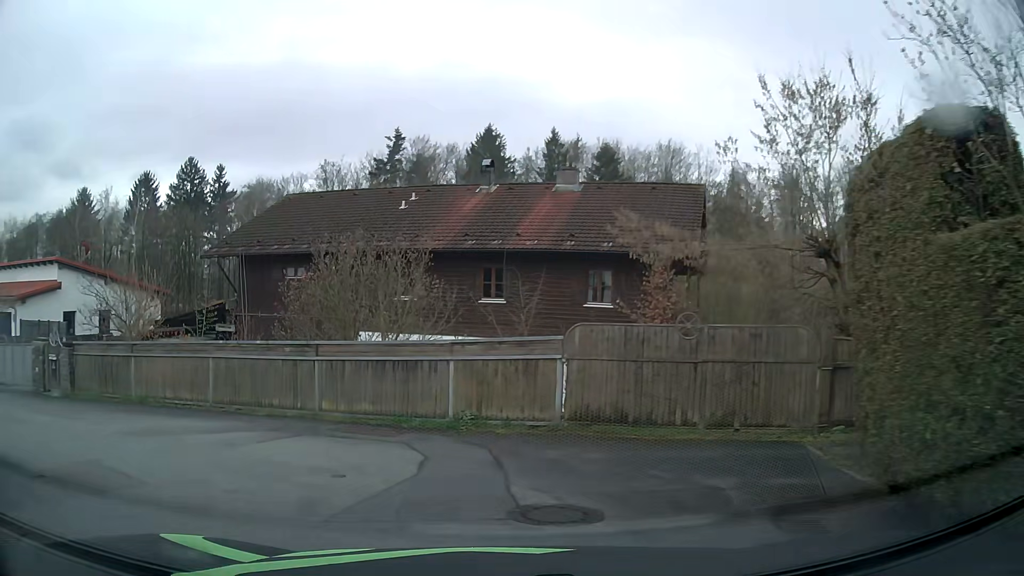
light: Day
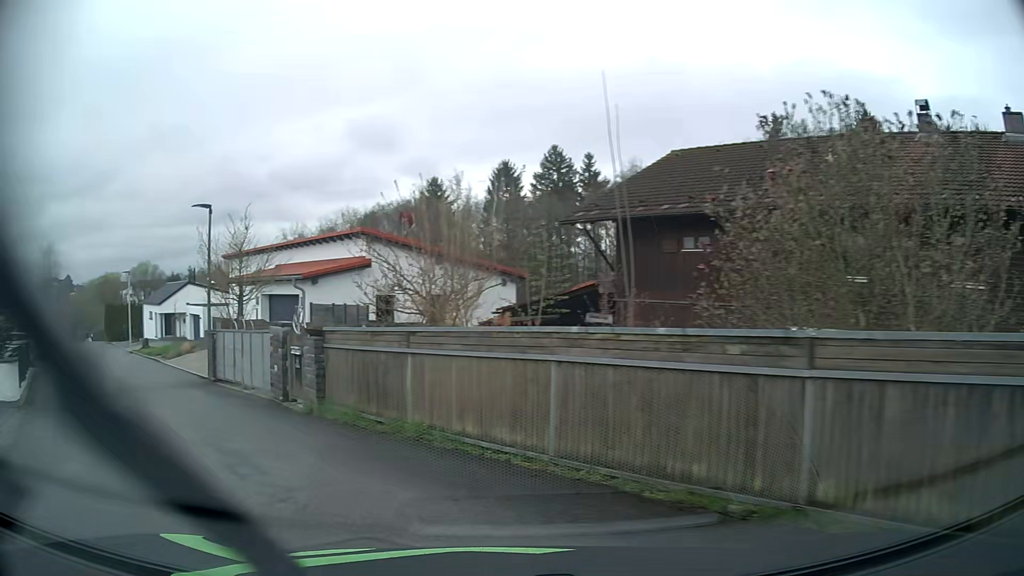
(-1.7, +7.4) m; -30°
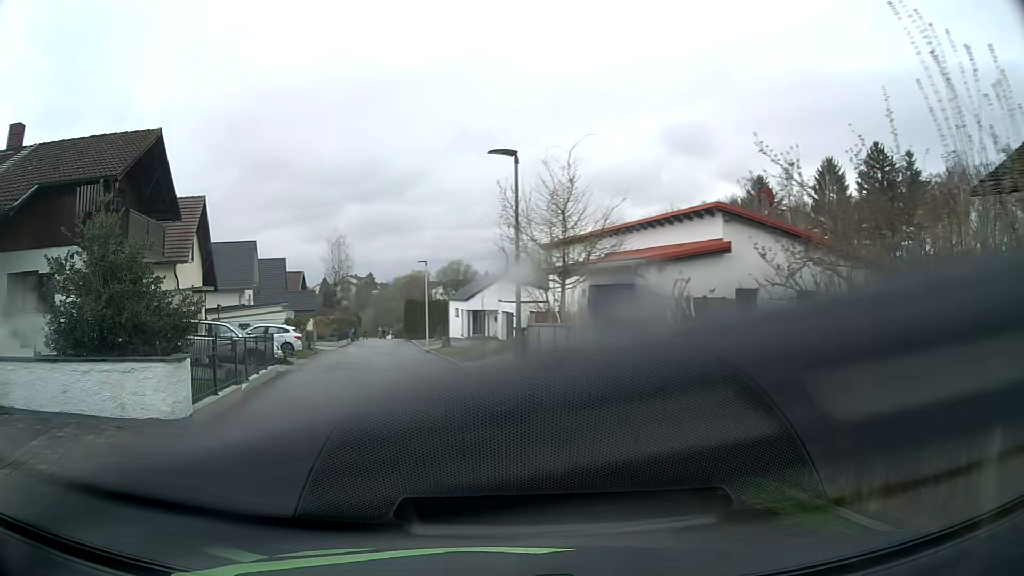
(-1.5, +5.8) m; -28°
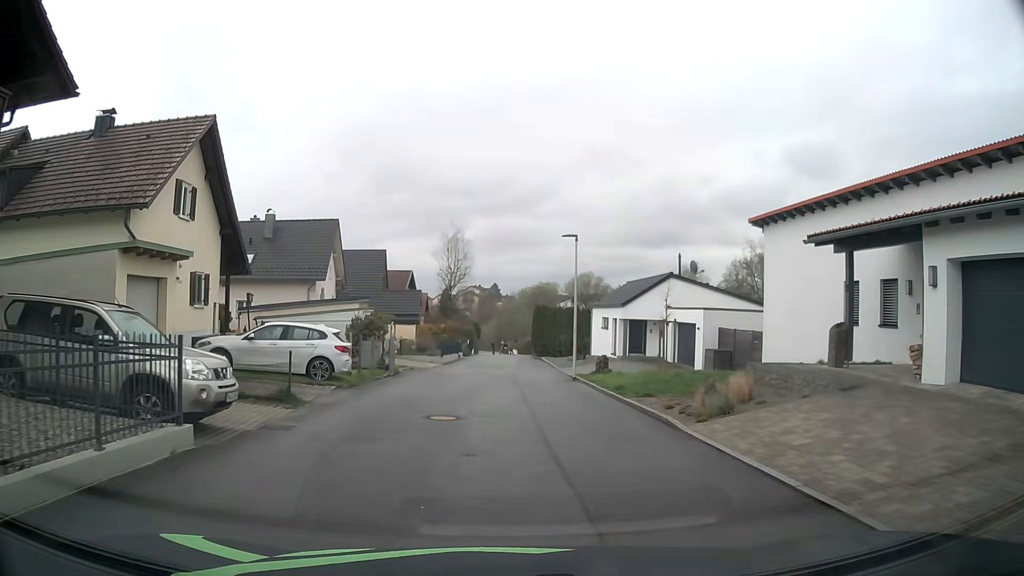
(-2.4, +14.9) m; -10°
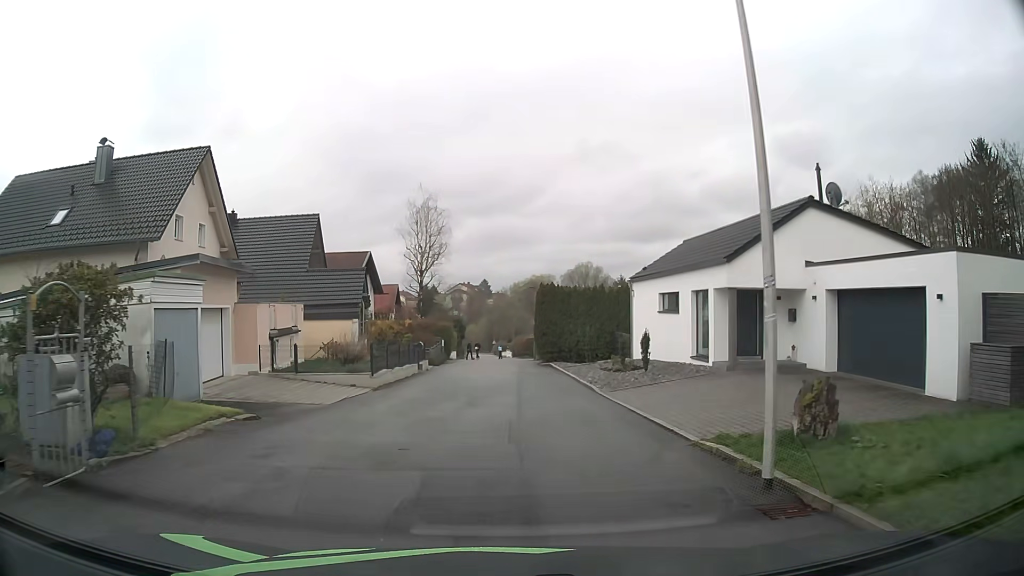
(-0.1, +19.4) m; -1°
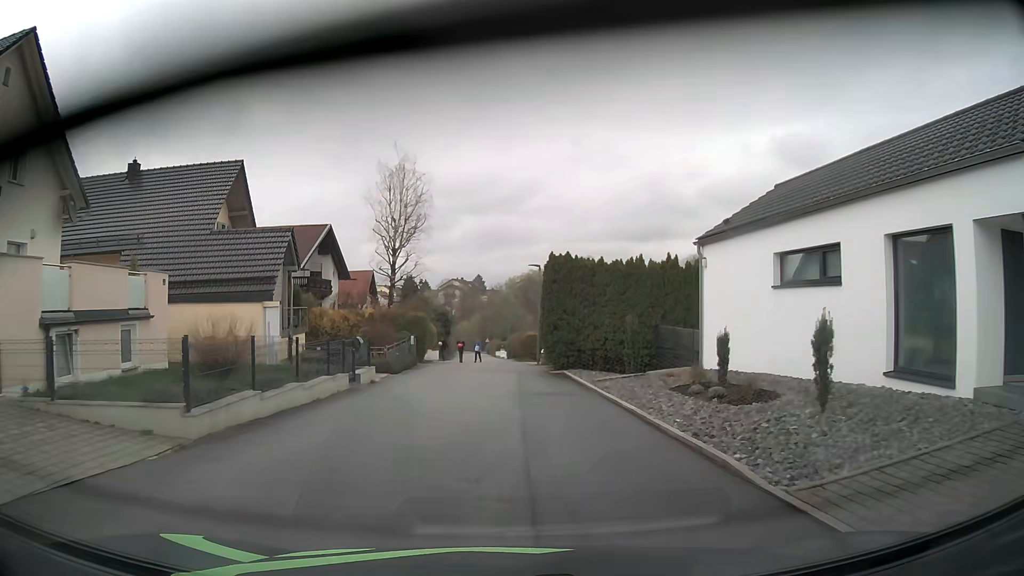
(+0.2, +12.4) m; +1°
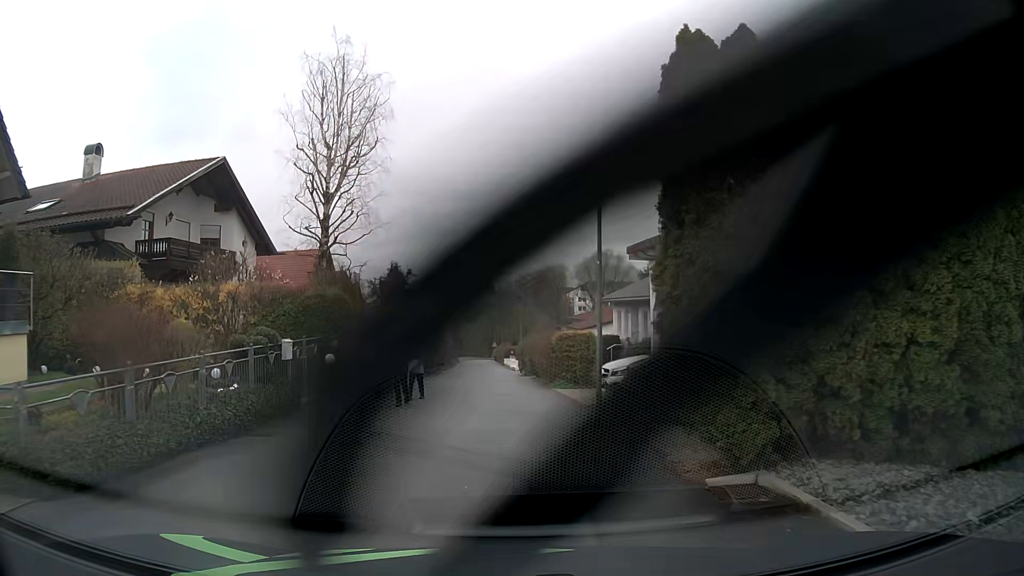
(+0.1, +19.7) m; 0°
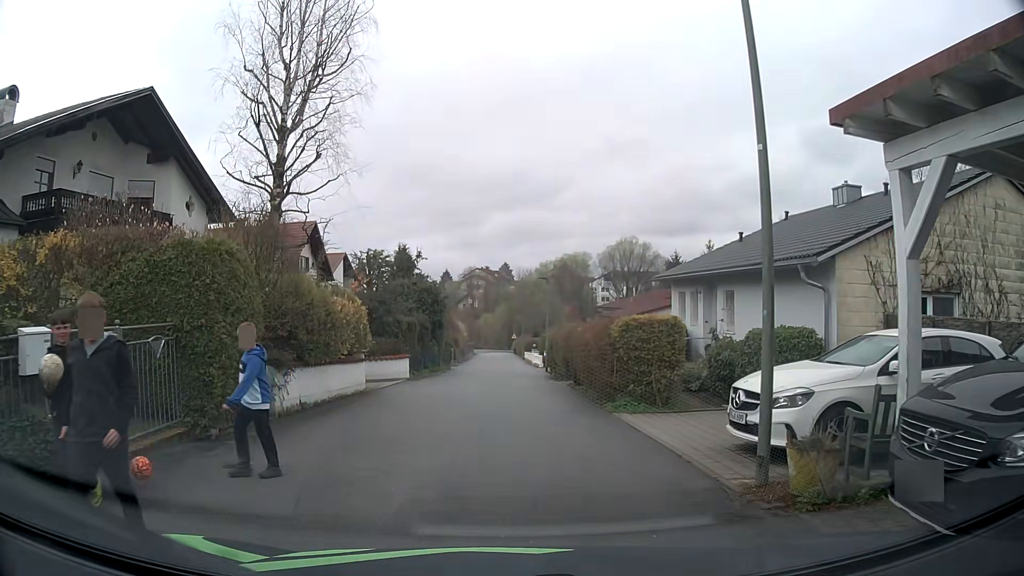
(-0.1, +8.0) m; -3°
(0, +10) (-1, +20) (-1, +30) (0, +40) (0, +50) (0, +60) (0, +70) (0, +80) (0, +90) (0, +100) m
